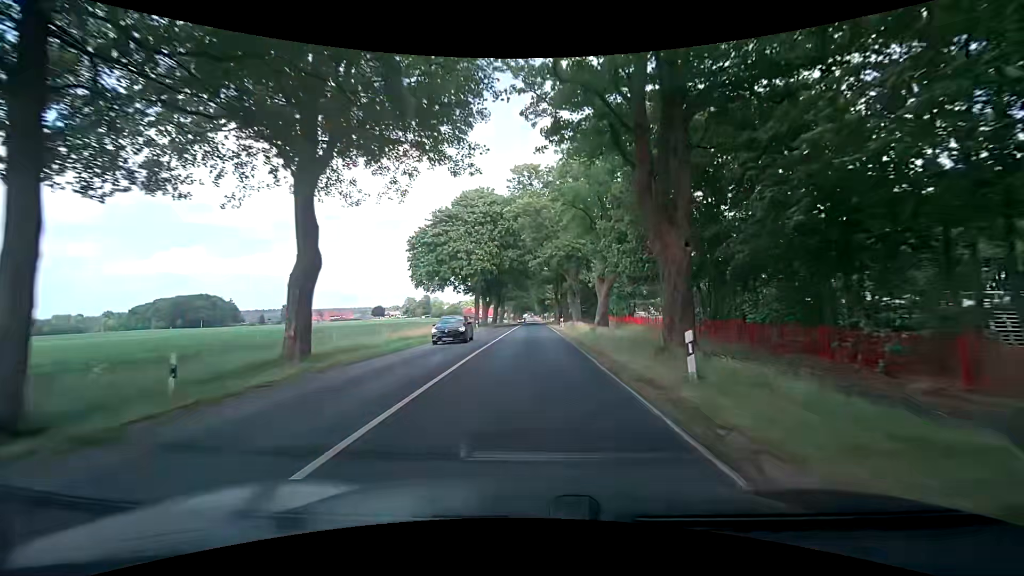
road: secondary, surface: asphalt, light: Day
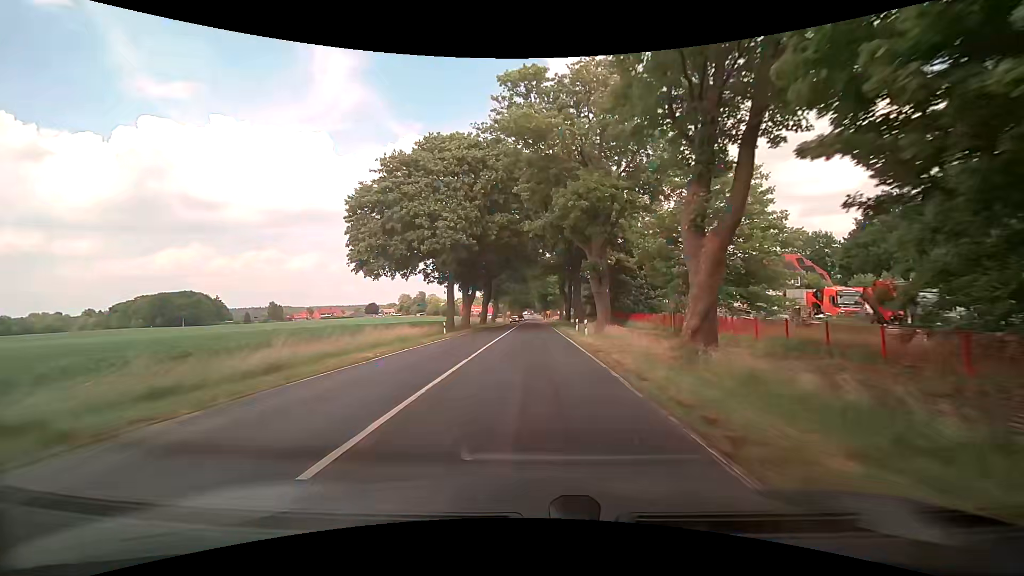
(-0.2, +21.7) m; -1°
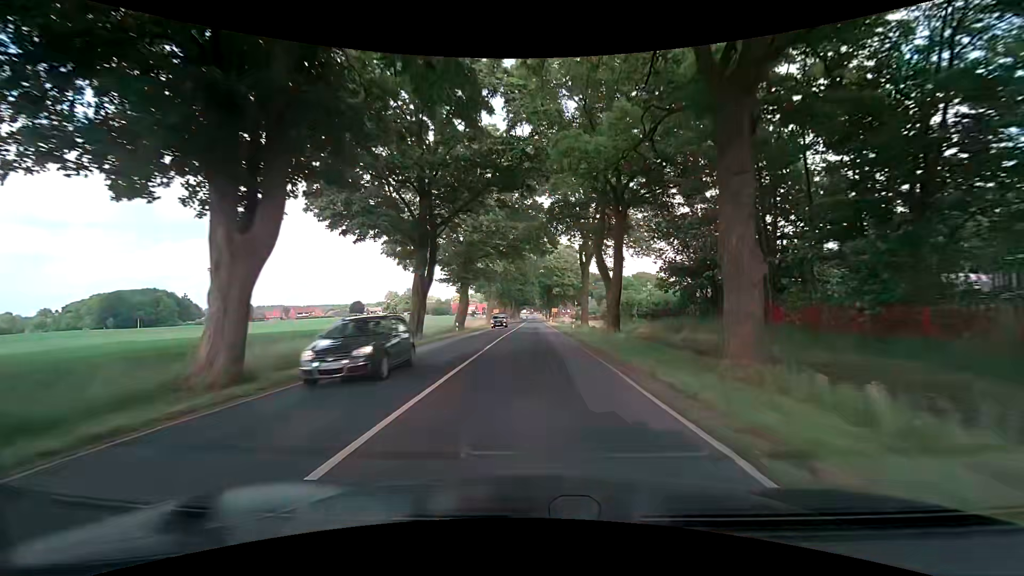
(0.0, +43.8) m; 0°
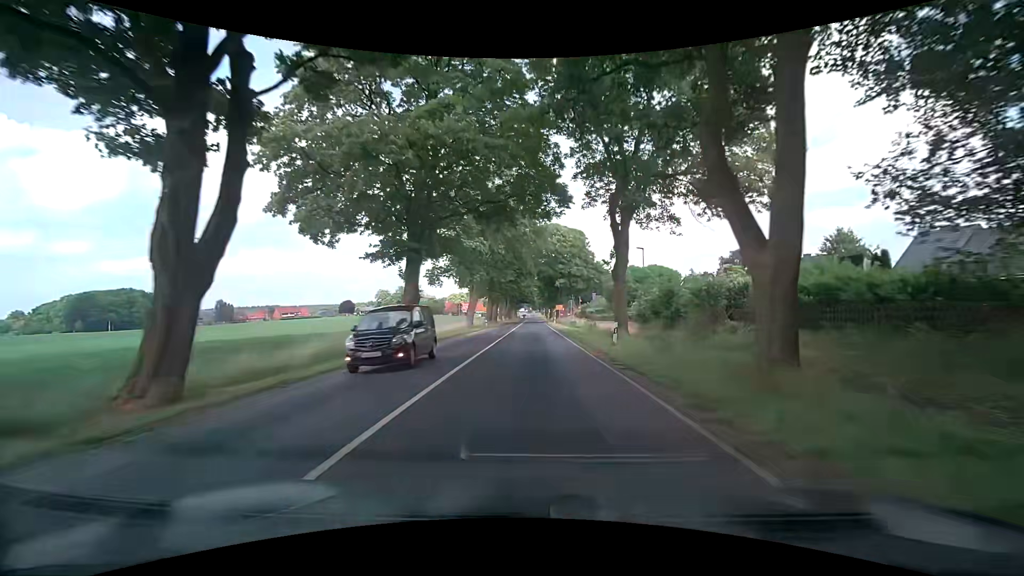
(+0.1, +22.0) m; 0°
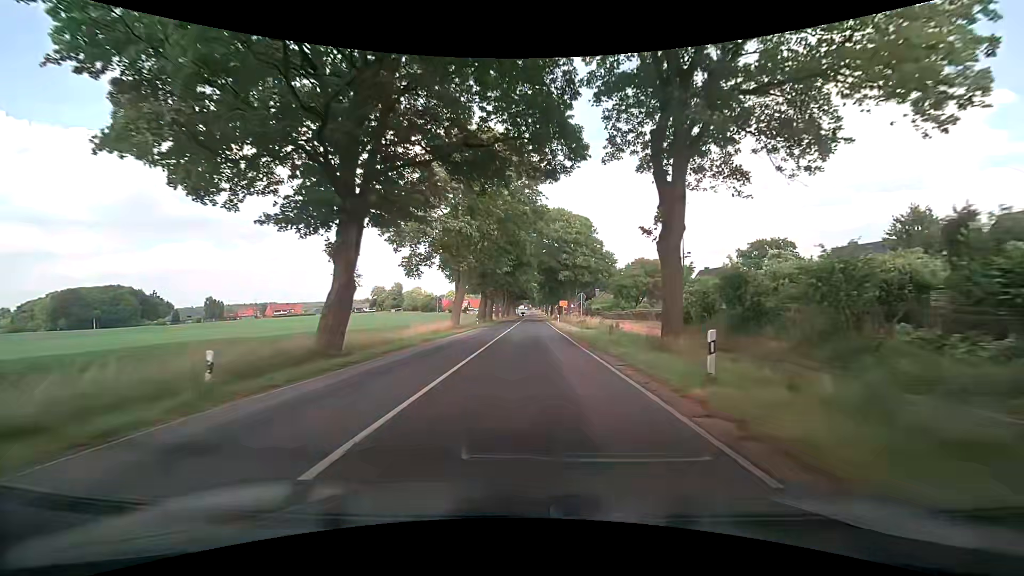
(+0.1, +10.9) m; +1°
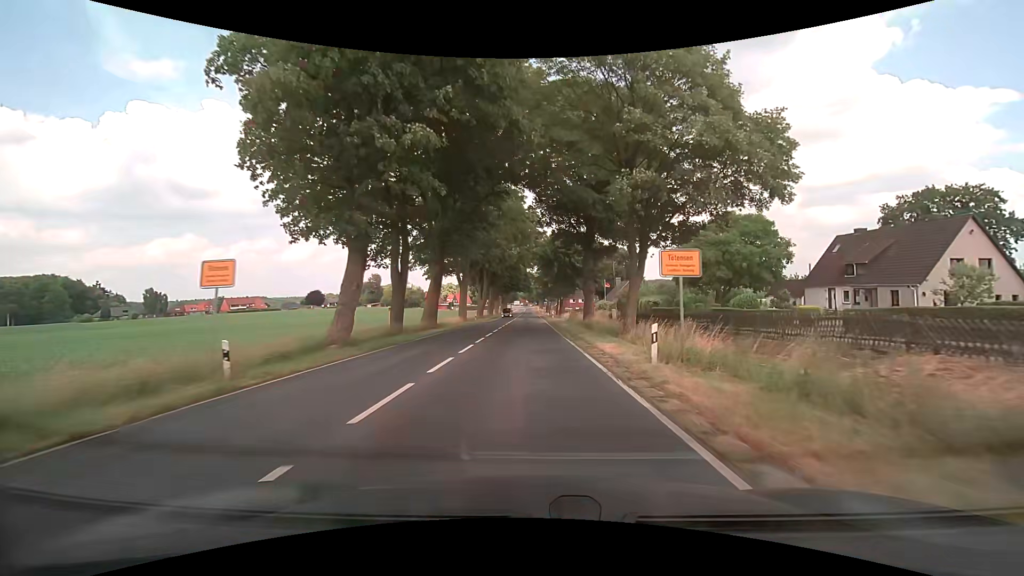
(-0.2, +48.8) m; 0°
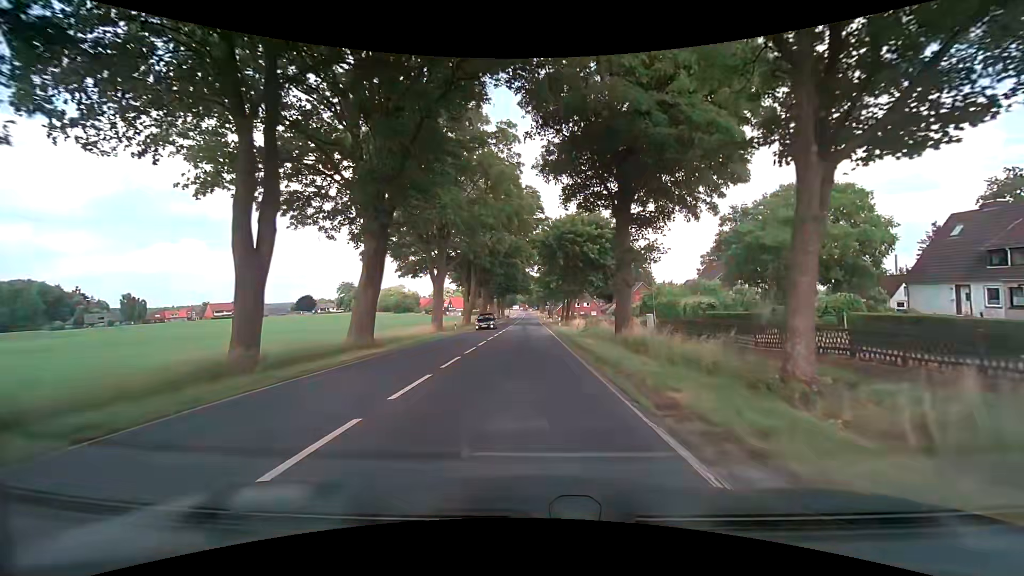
(0.0, +15.9) m; 0°
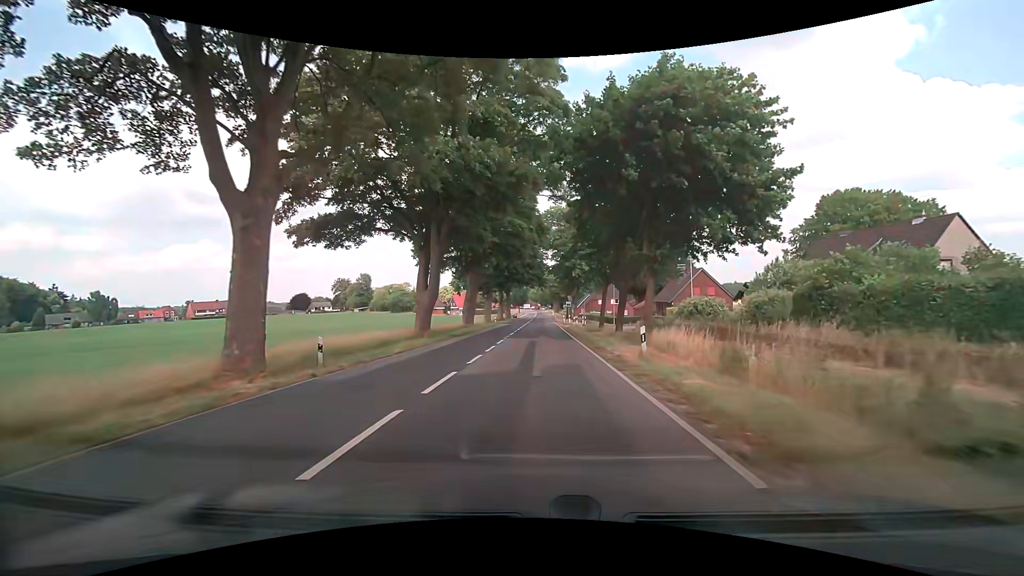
(-0.2, +31.1) m; -1°
(0, +10) (0, +20) (0, +30) (+1, +40) (+1, +50) (+2, +60) (+2, +70) (+2, +80) (+2, +90) (+2, +100) m
